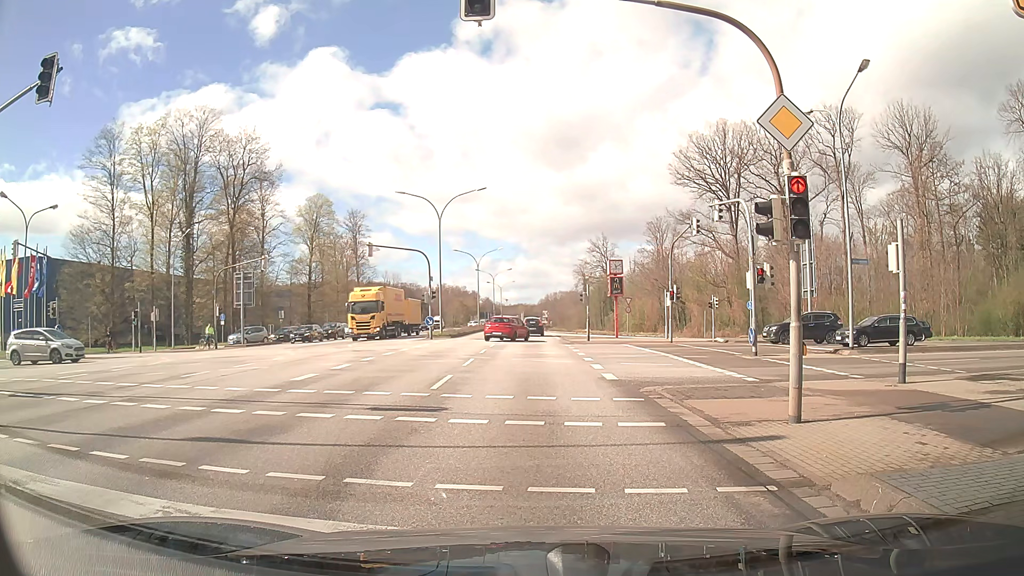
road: primary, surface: asphalt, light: Day
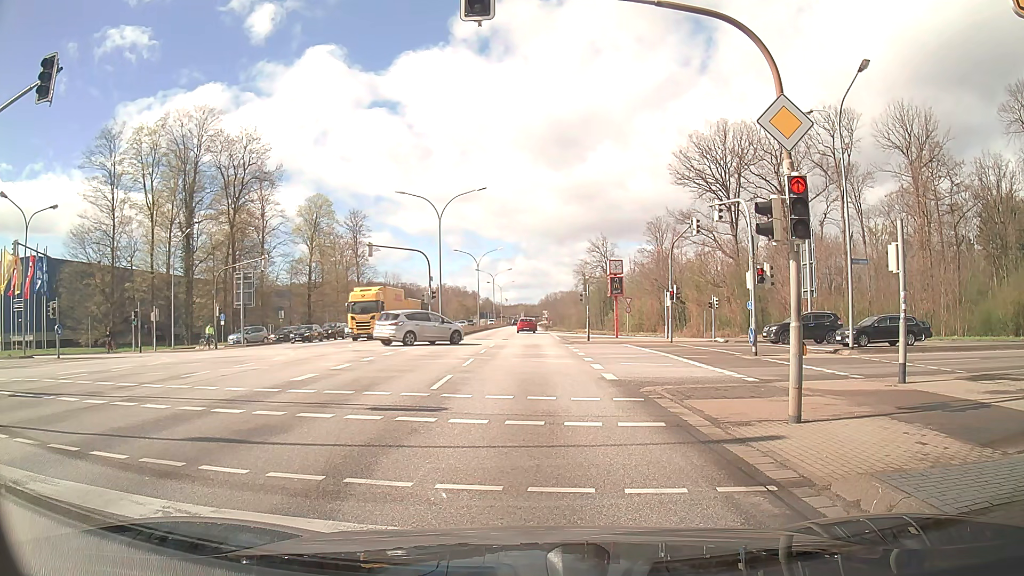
(0.0, 0.0) m; 0°
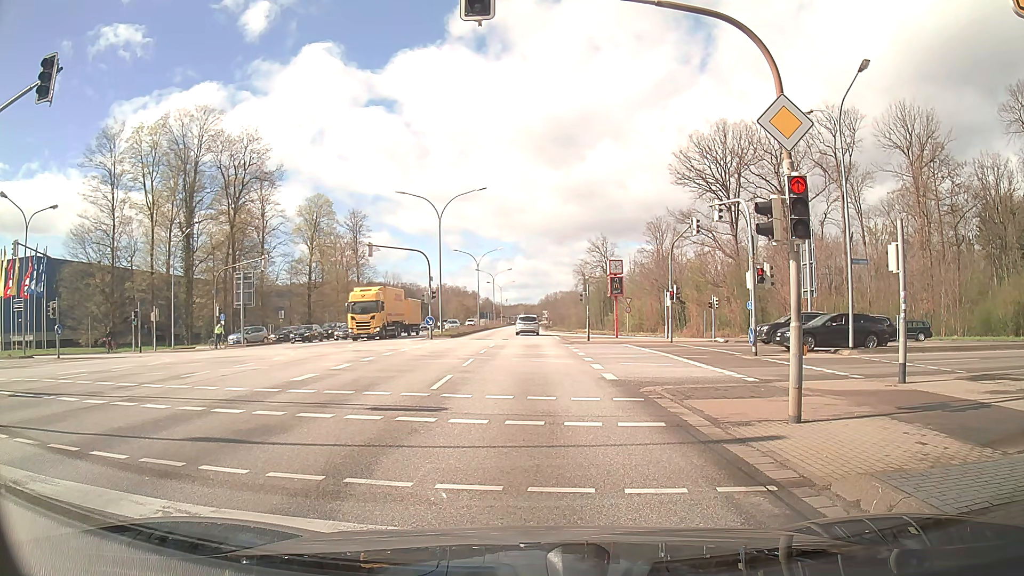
(0.0, 0.0) m; 0°
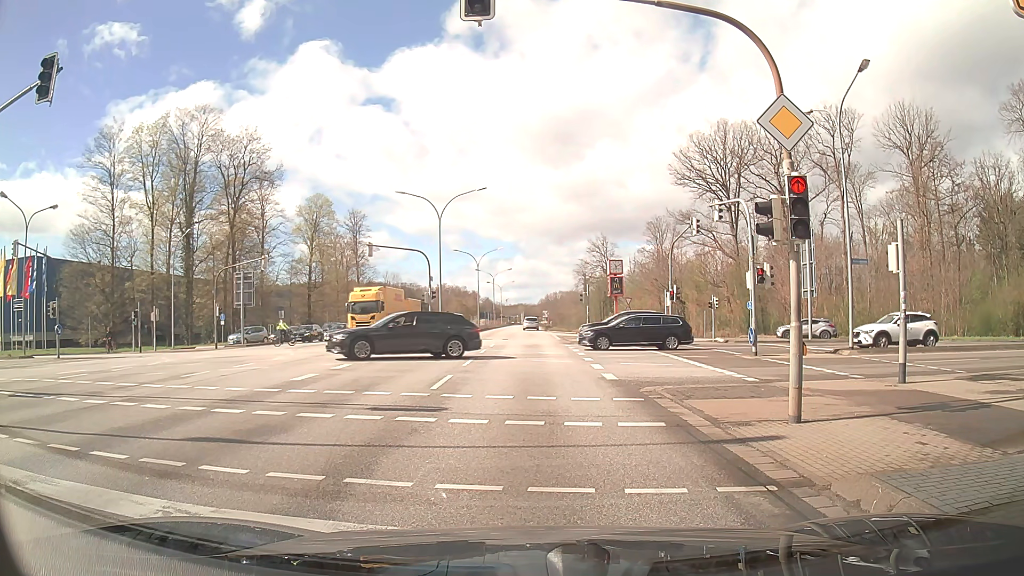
(0.0, 0.0) m; 0°
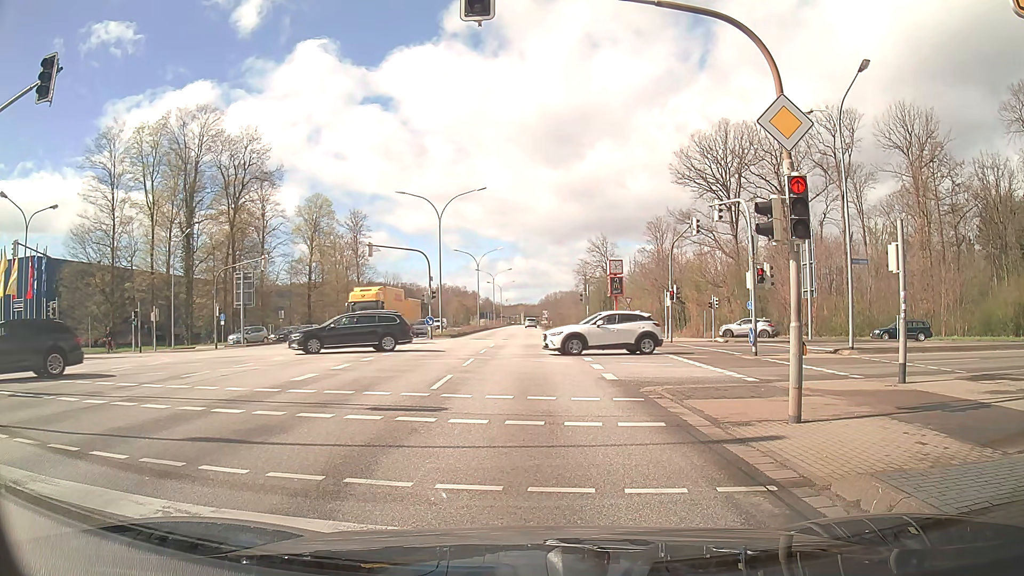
(0.0, 0.0) m; 0°
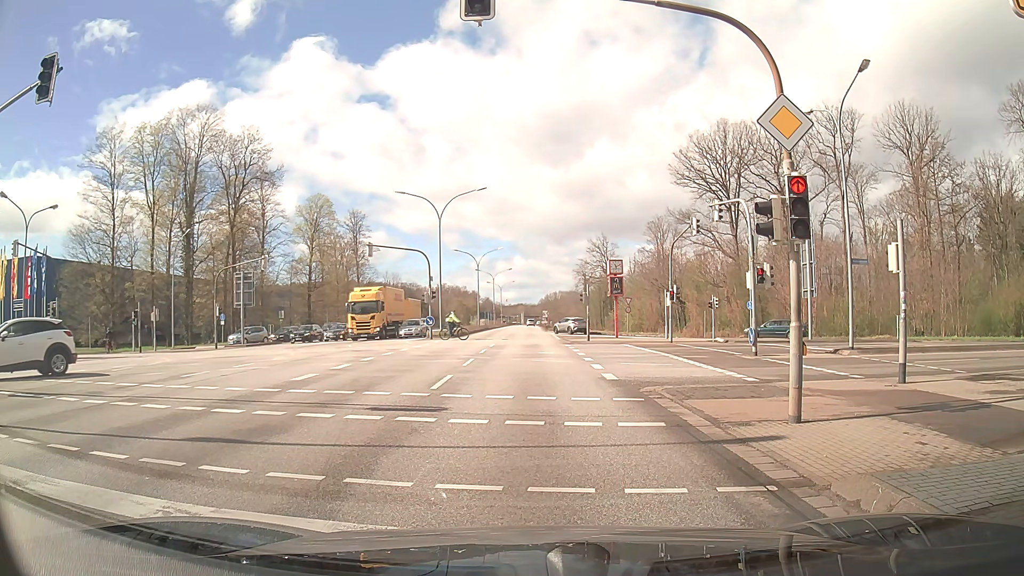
(0.0, 0.0) m; 0°
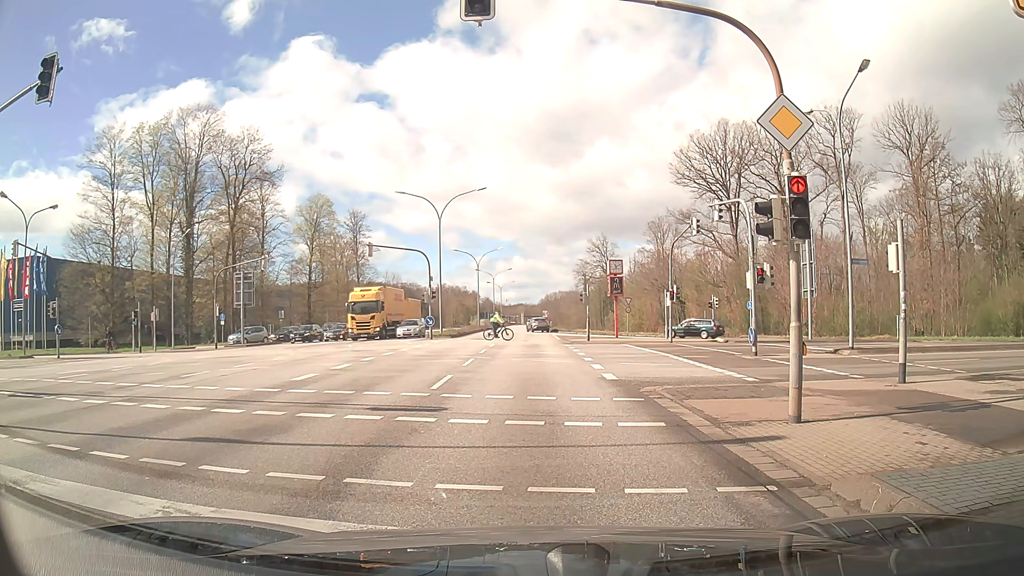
(0.0, 0.0) m; 0°
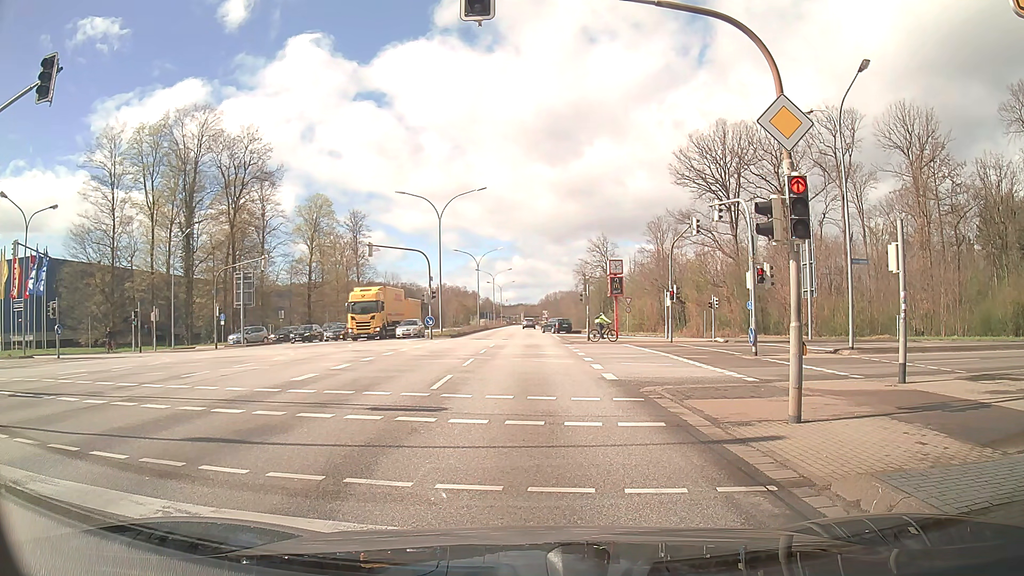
(0.0, 0.0) m; 0°
(0, +10) (0, +20) (0, +30) (+1, +40) (+1, +50) (+1, +60) (+1, +70) (+1, +80) (+1, +90) (+1, +100) m
